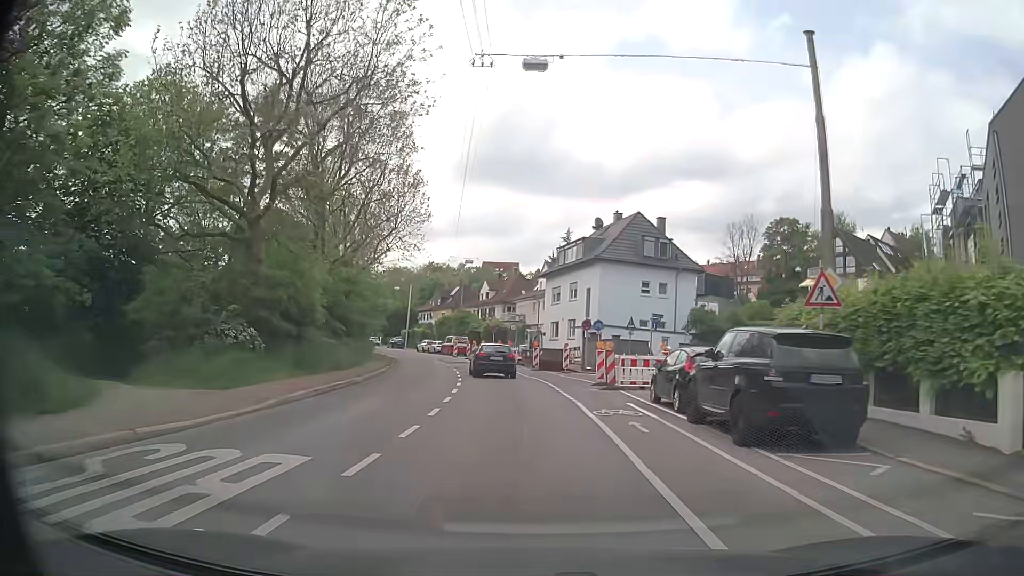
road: secondary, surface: asphalt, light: Day
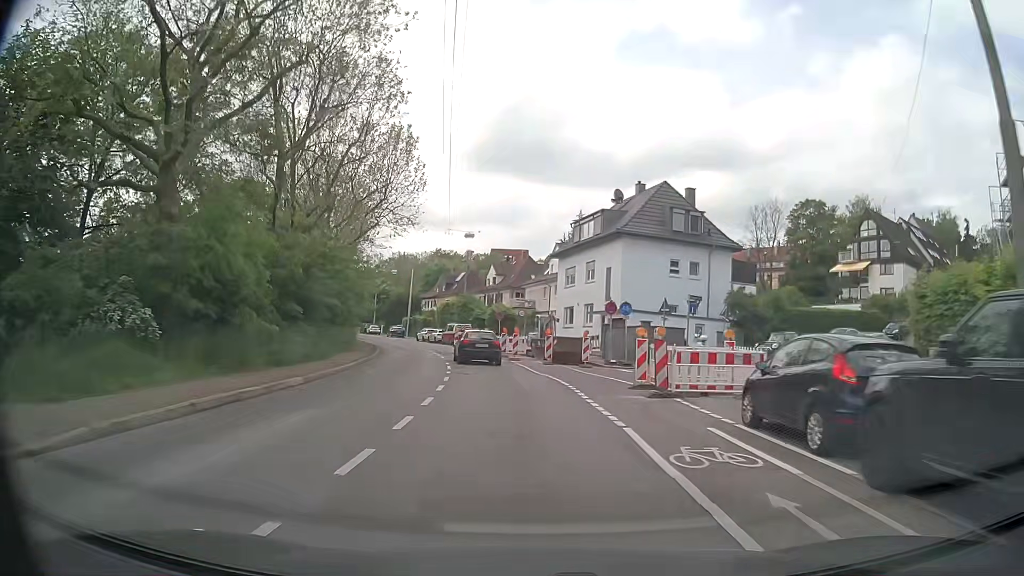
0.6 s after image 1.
(0.0, +6.9) m; 0°
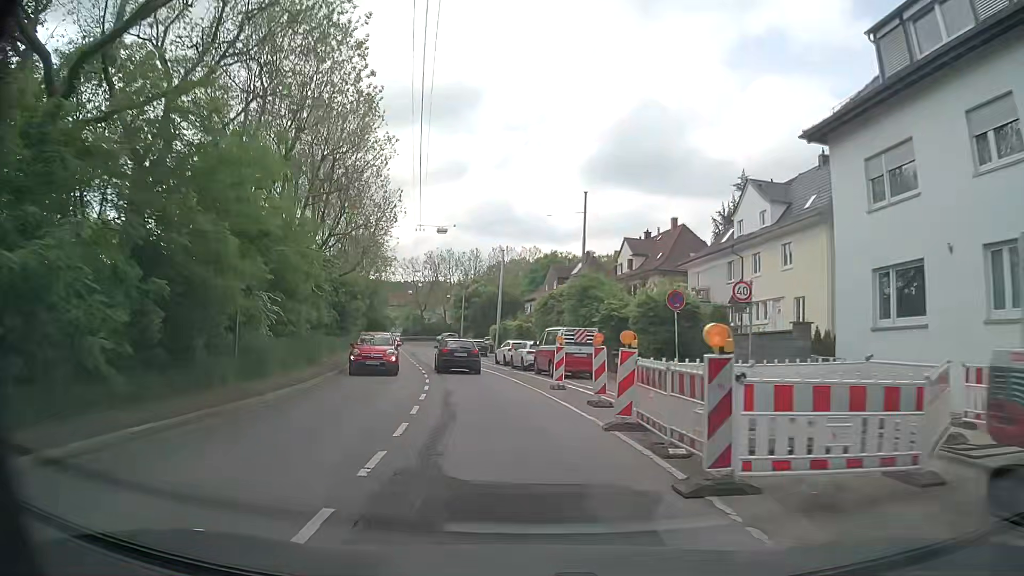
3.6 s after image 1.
(-3.4, +34.9) m; -12°
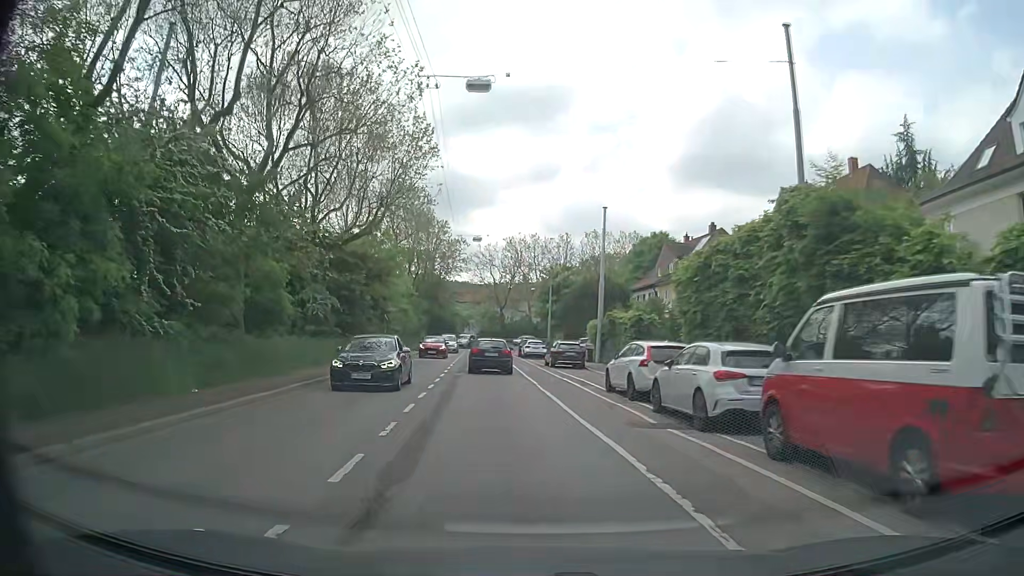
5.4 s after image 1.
(-1.1, +21.3) m; -7°
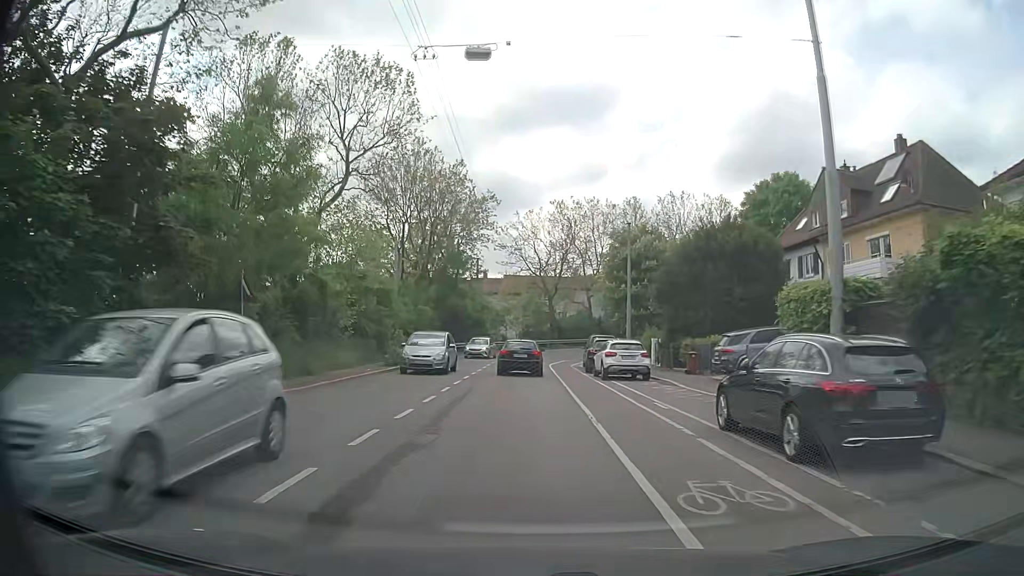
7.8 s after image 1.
(-1.4, +28.4) m; -4°
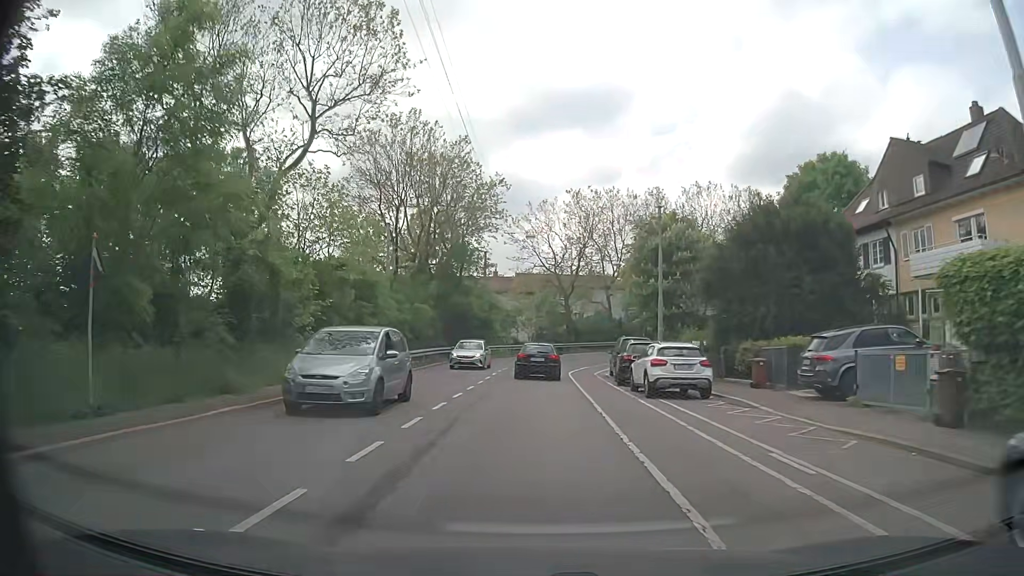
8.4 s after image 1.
(-0.1, +6.9) m; -1°
(0, +10) (0, +20) (0, +30) (+1, +40) (+3, +50) (+9, +58) (+17, +64) (+26, +67) (+36, +67) (+45, +63) m
